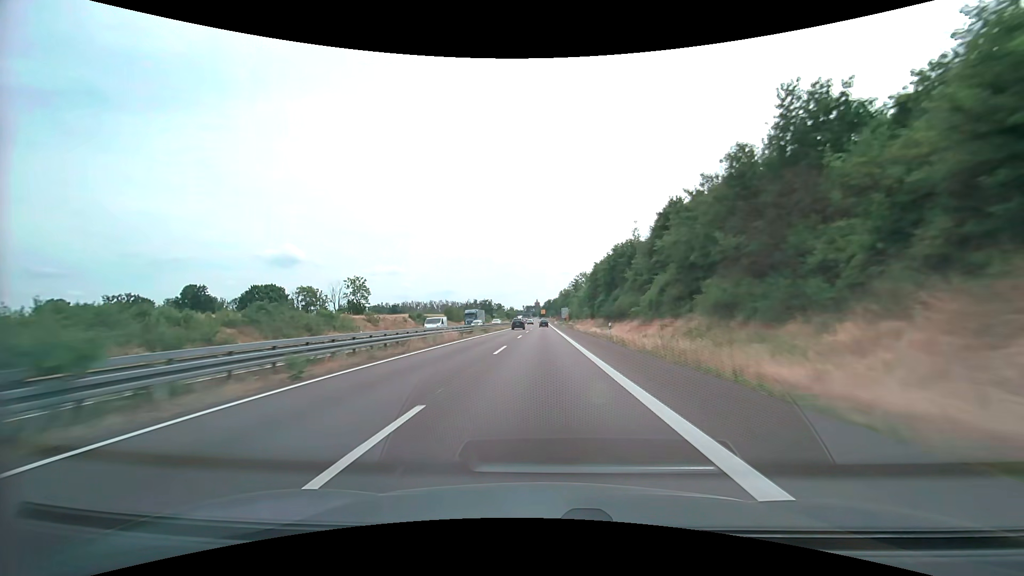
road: trunk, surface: asphalt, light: Day
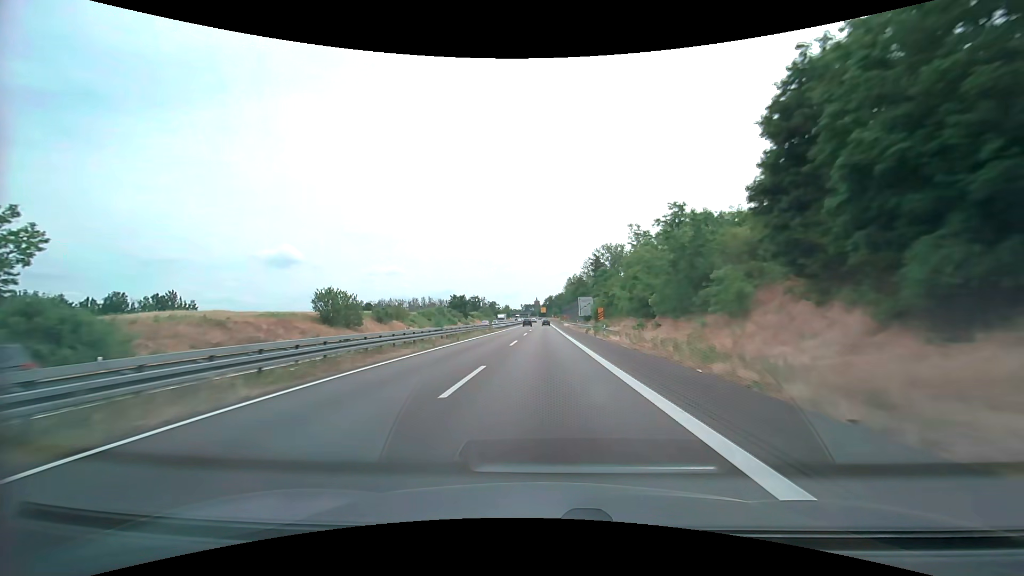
(-0.2, +83.0) m; 0°
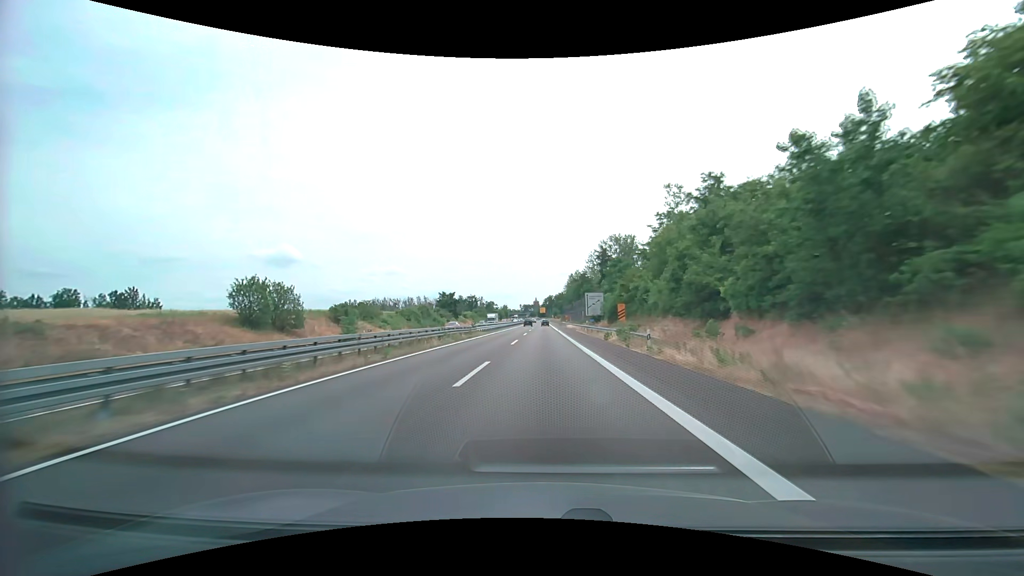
(0.0, +16.6) m; 0°
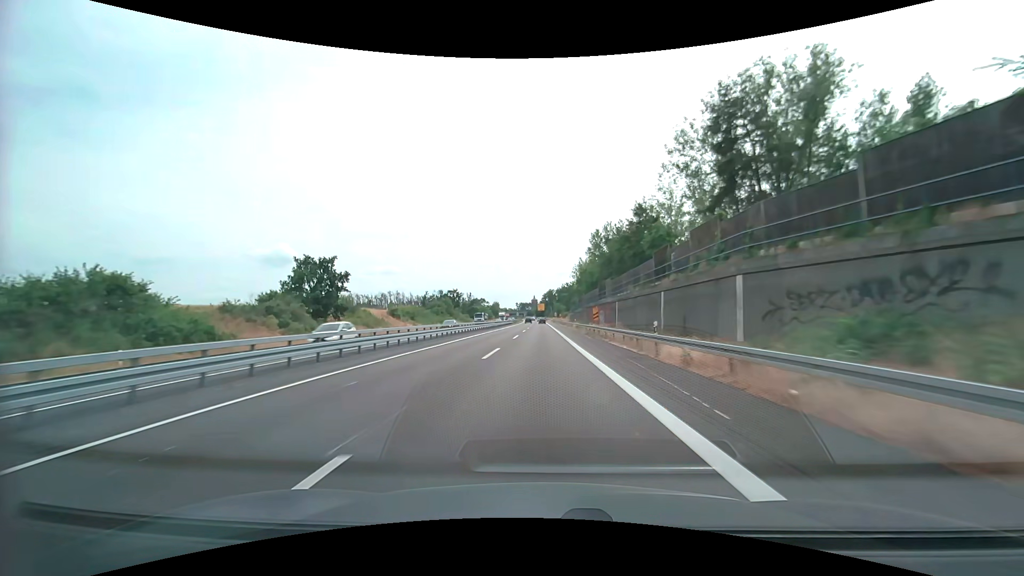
(+0.2, +83.0) m; 0°
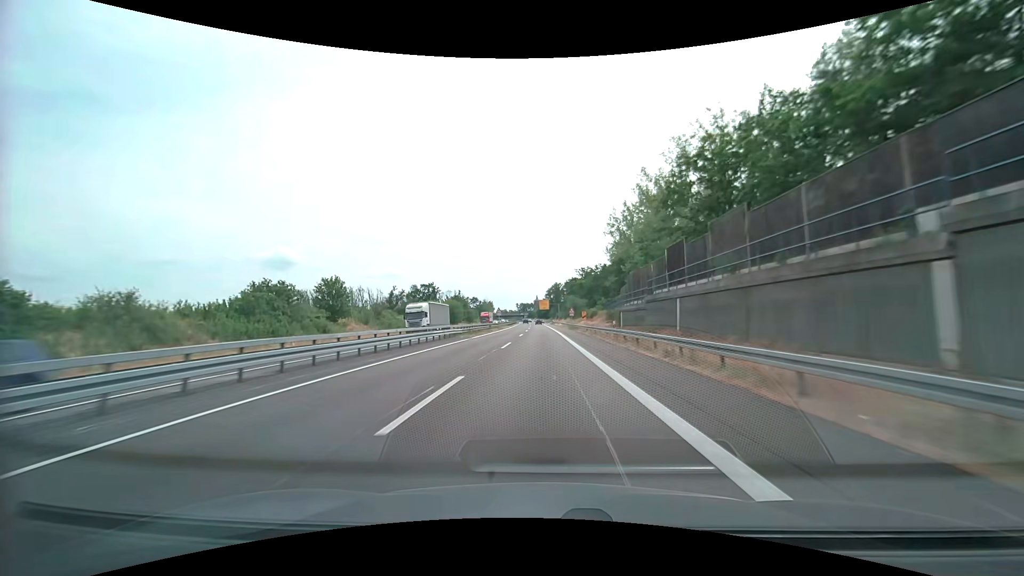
(-0.3, +83.0) m; 0°
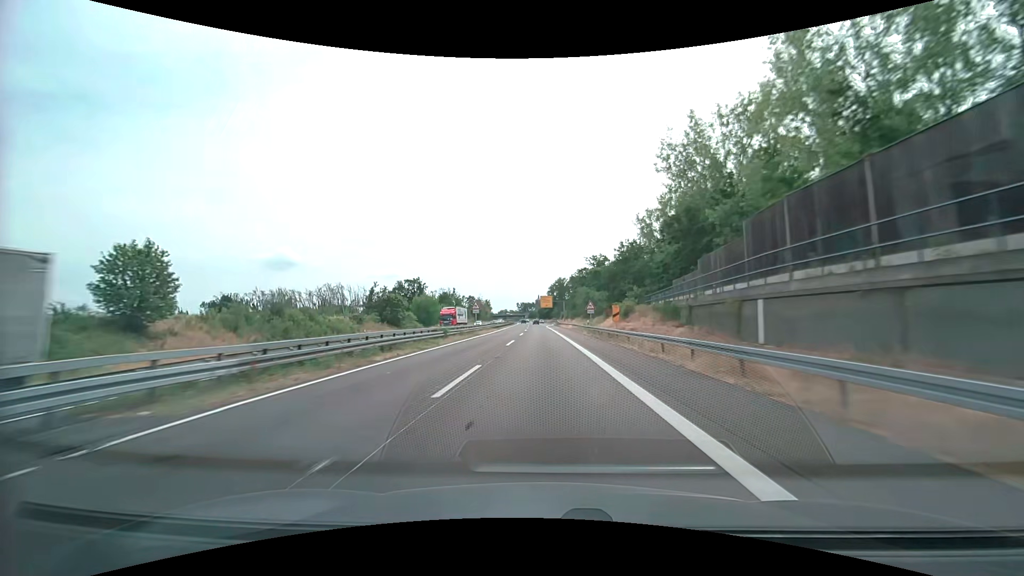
(-0.1, +33.2) m; 0°
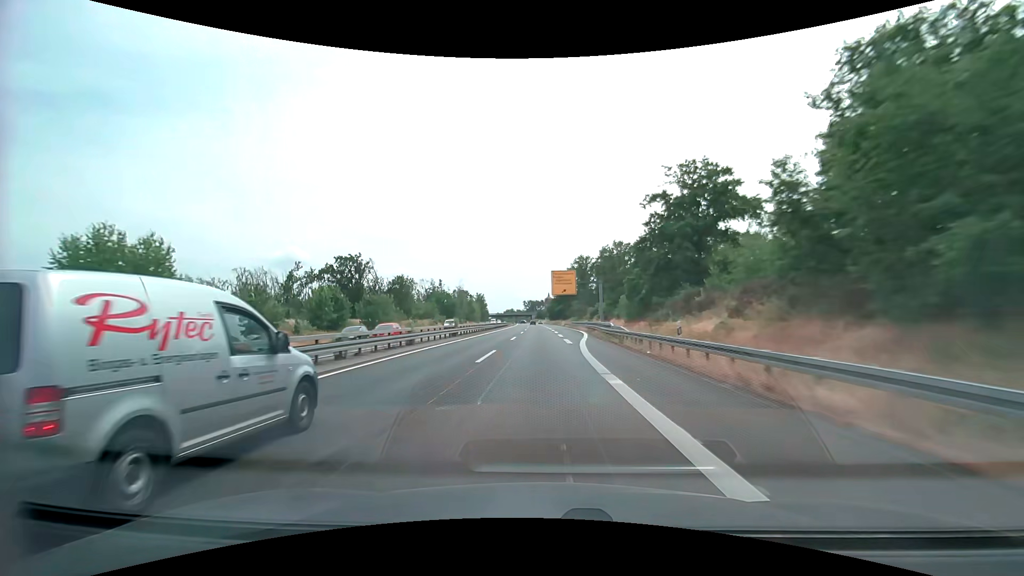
(-0.6, +82.9) m; -1°
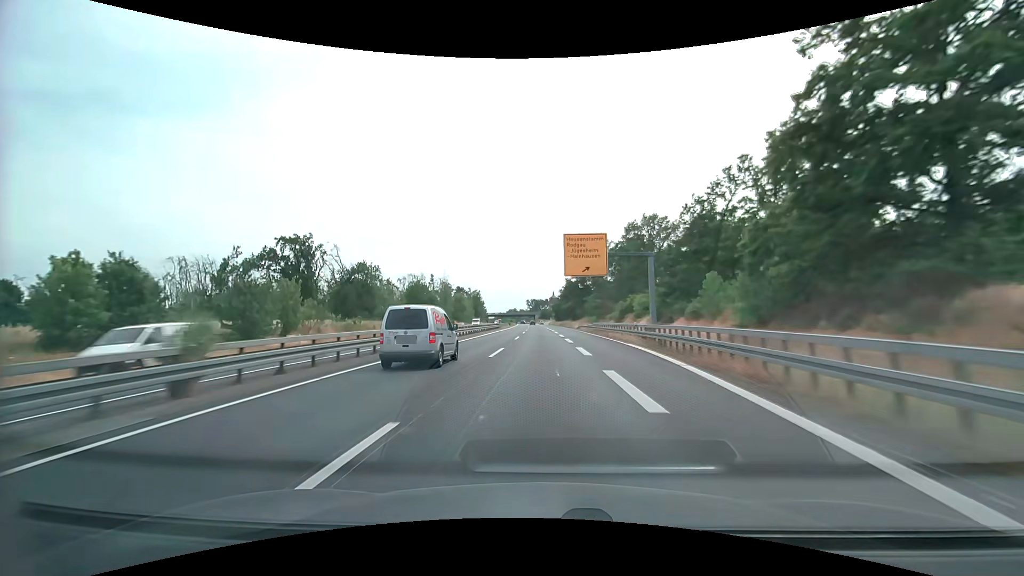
(-0.1, +33.2) m; 0°
(0, +10) (0, +20) (0, +30) (0, +40) (0, +50) (0, +60) (-1, +70) (-1, +80) (-1, +90) (-1, +100) m
